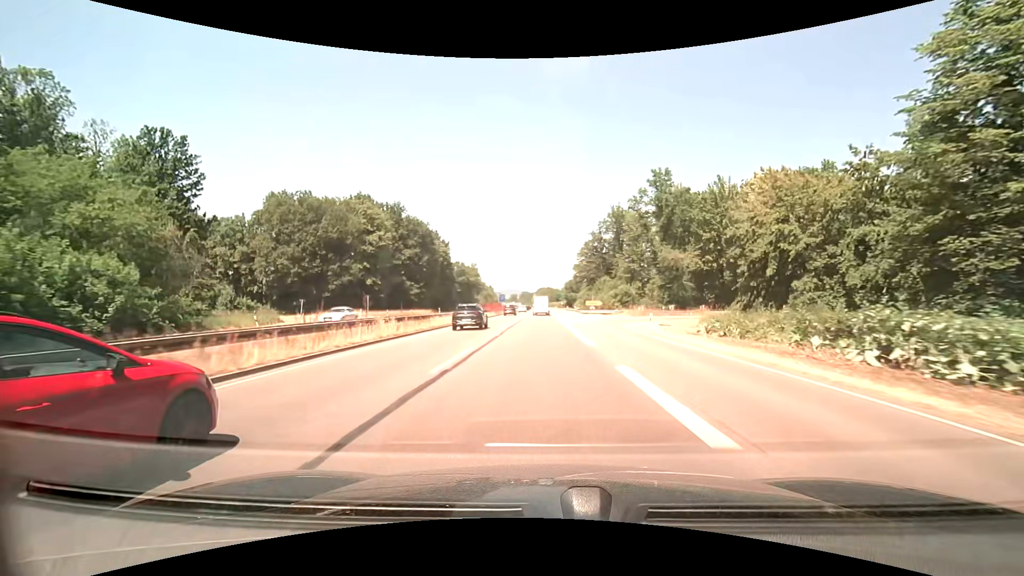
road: trunk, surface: asphalt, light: Day
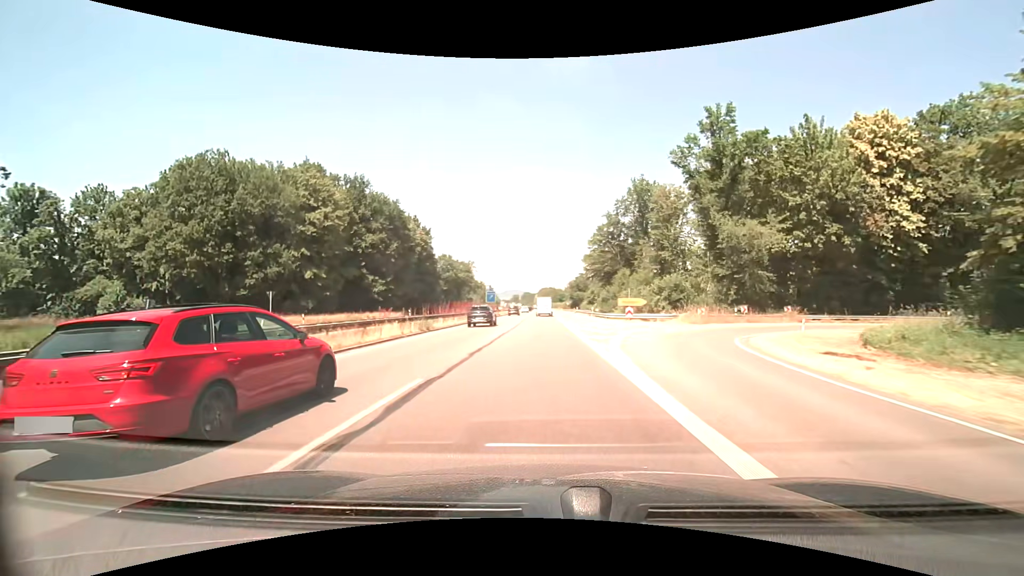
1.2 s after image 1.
(-0.1, +25.3) m; 0°
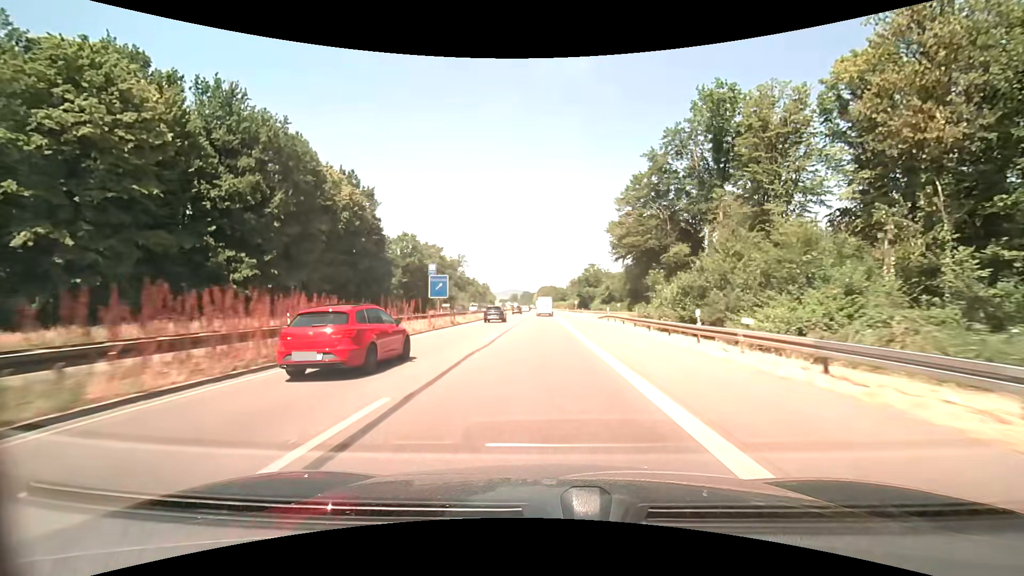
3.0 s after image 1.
(-0.1, +38.6) m; 0°
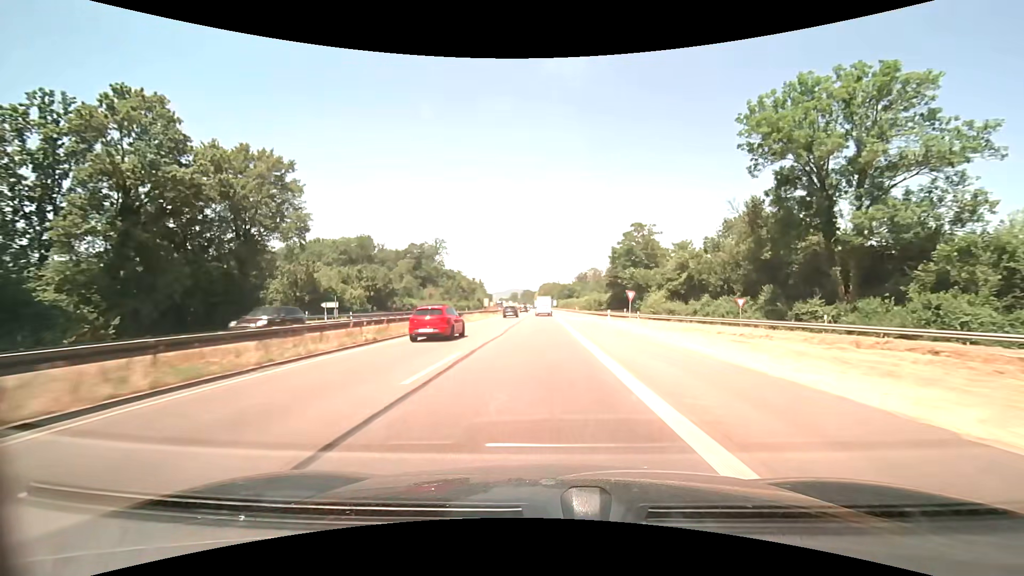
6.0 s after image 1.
(-0.1, +66.1) m; 0°
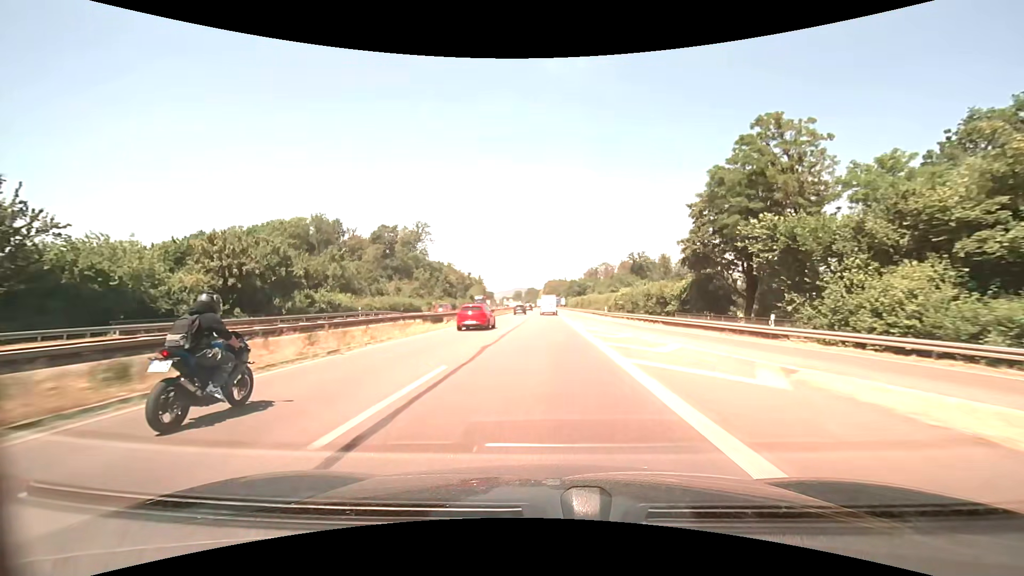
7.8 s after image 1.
(-0.1, +40.5) m; 0°
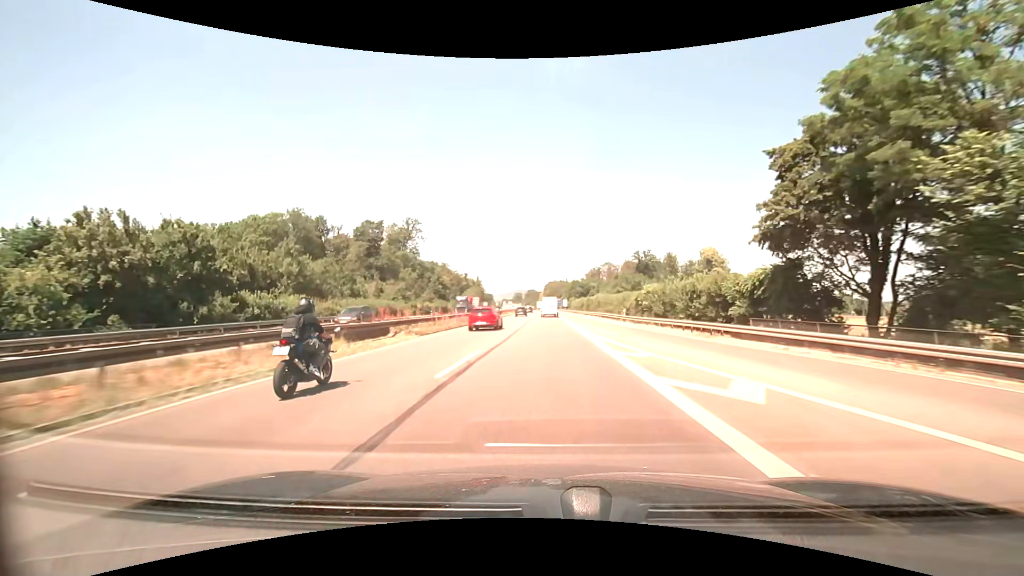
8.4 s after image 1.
(0.0, +13.5) m; 0°
